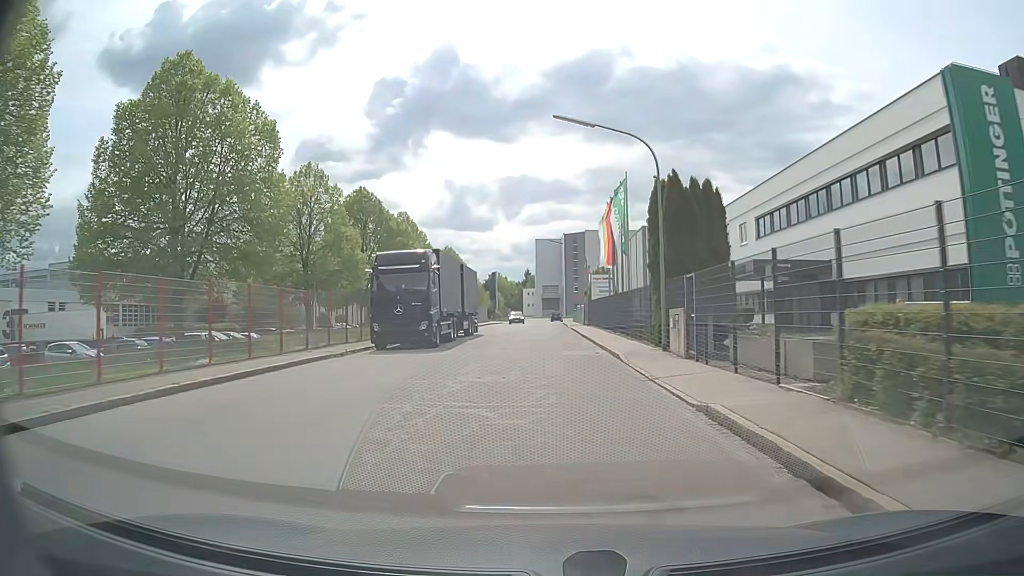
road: residential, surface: asphalt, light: Day
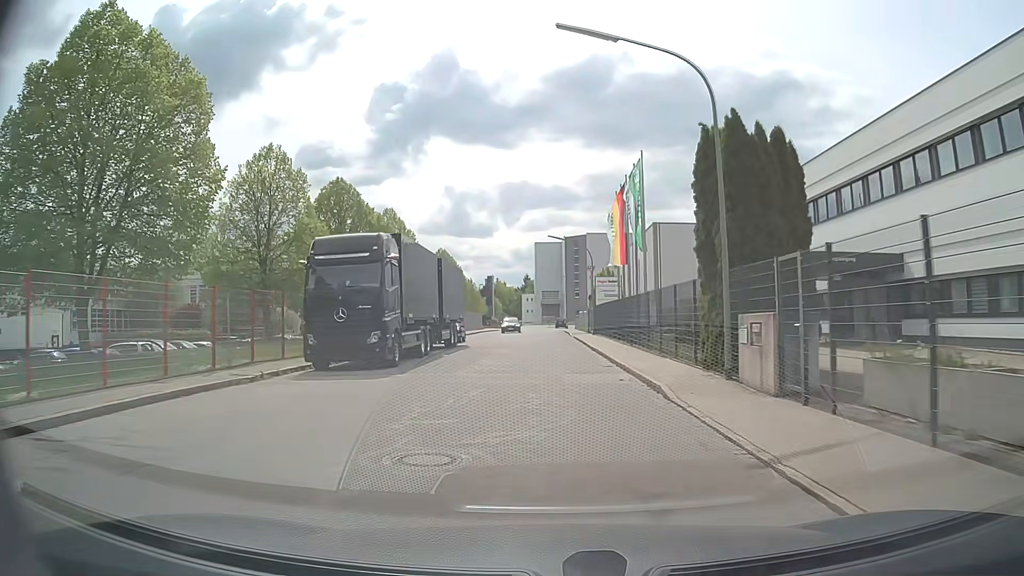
(0.0, +7.4) m; 0°
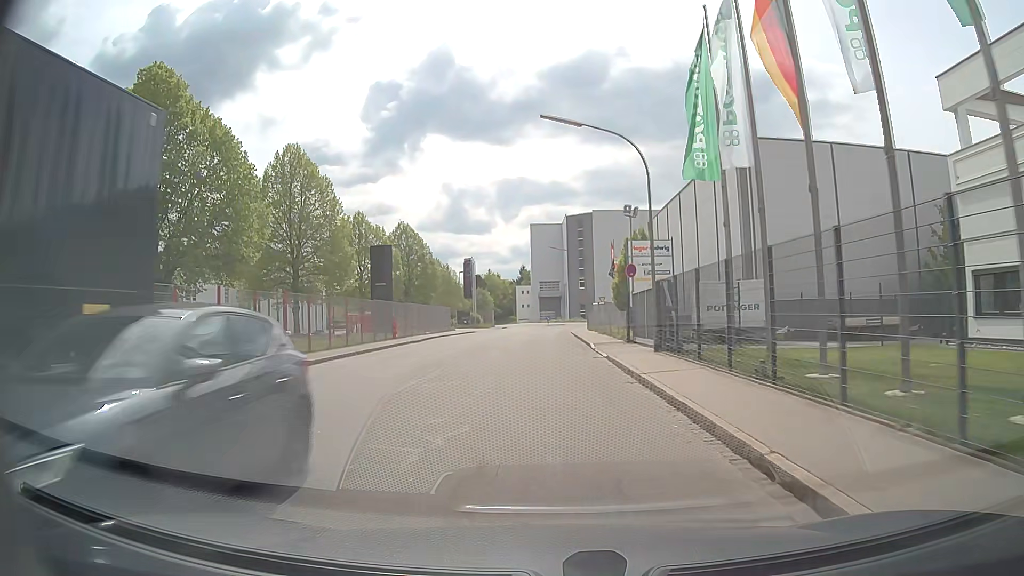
(0.0, +29.4) m; 0°
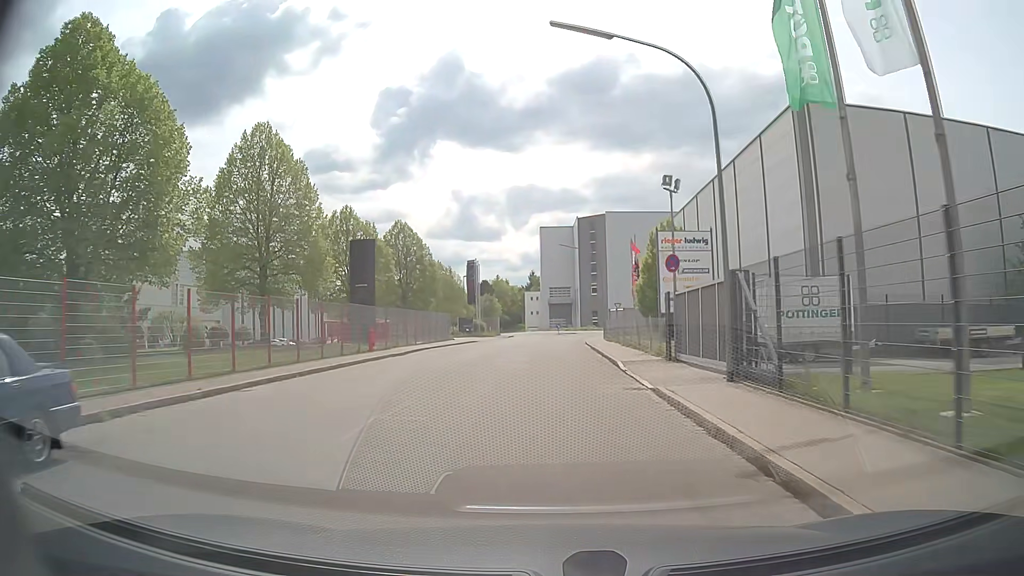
(-0.1, +7.3) m; -1°
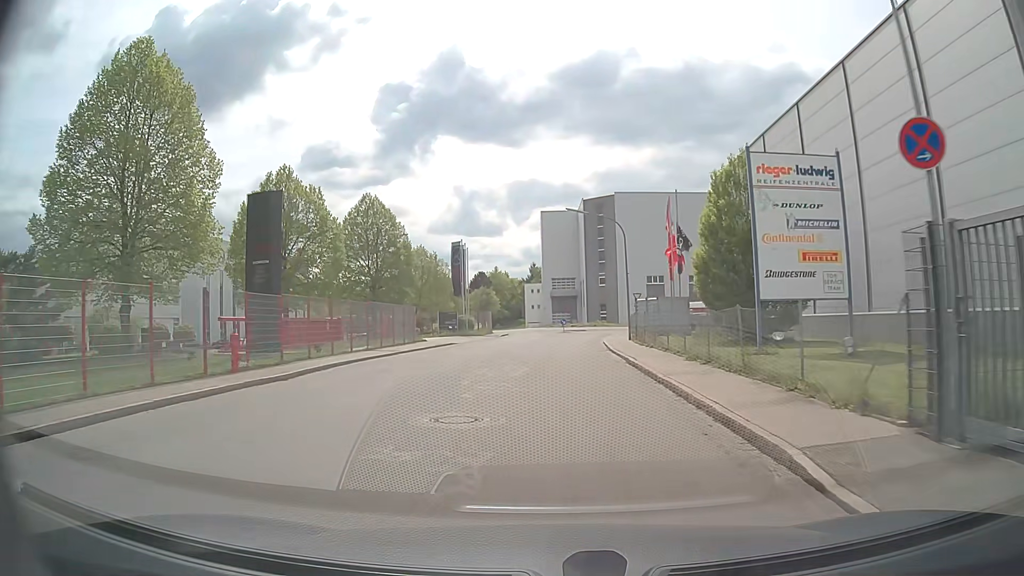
(0.0, +14.8) m; 0°
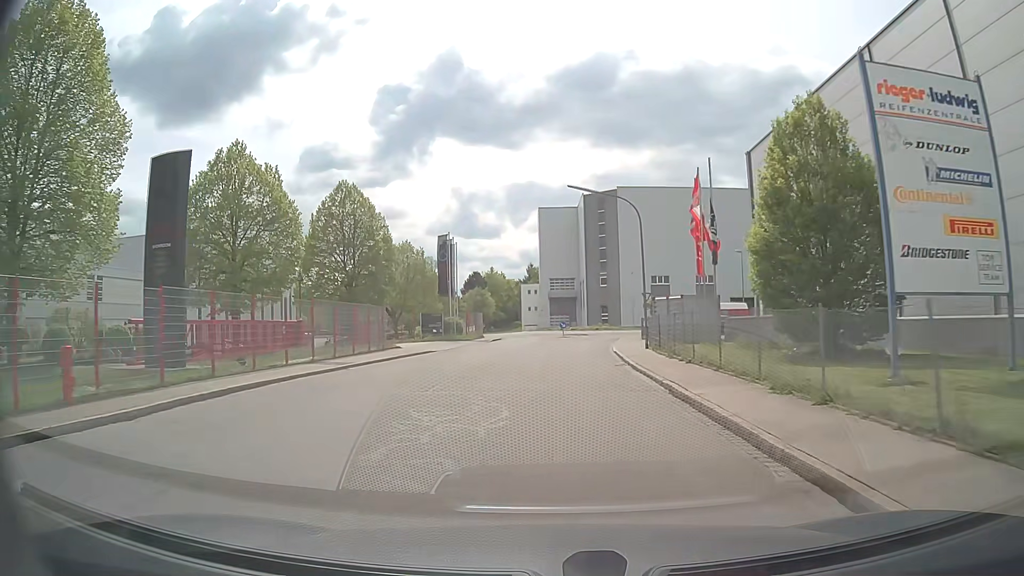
(0.0, +7.1) m; 0°
